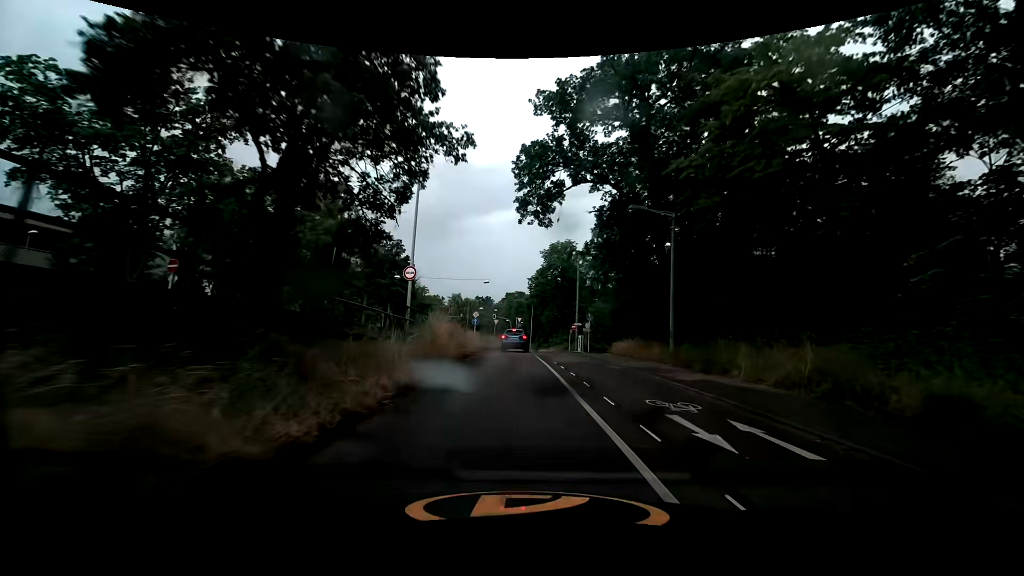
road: secondary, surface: asphalt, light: Day
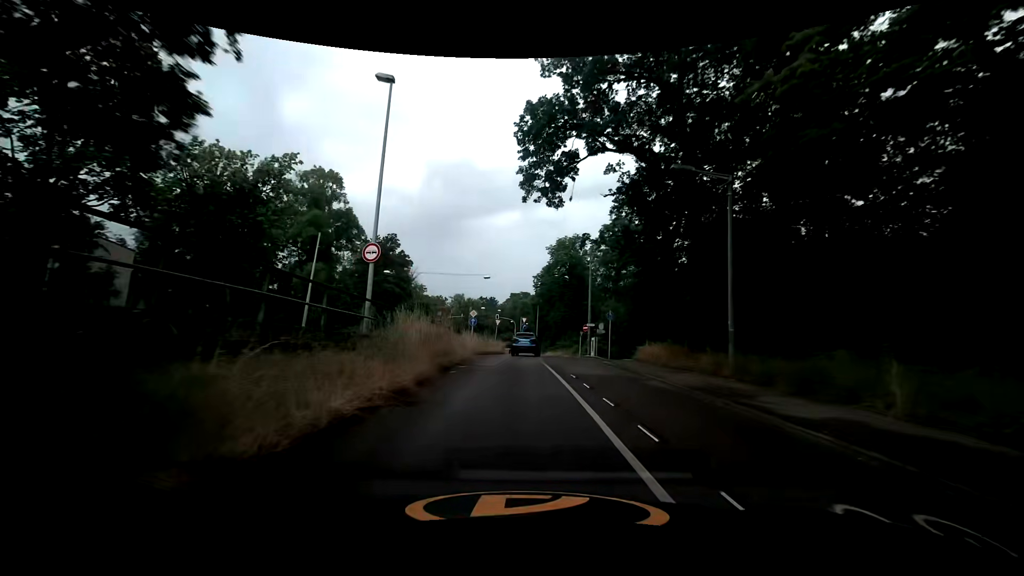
(0.0, +5.8) m; 0°
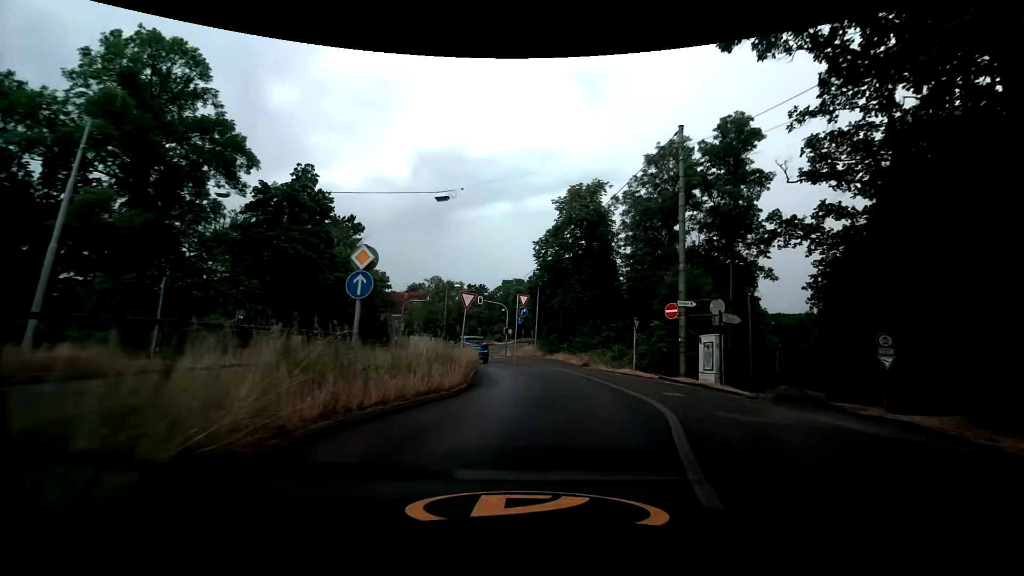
(-0.7, +25.8) m; +1°
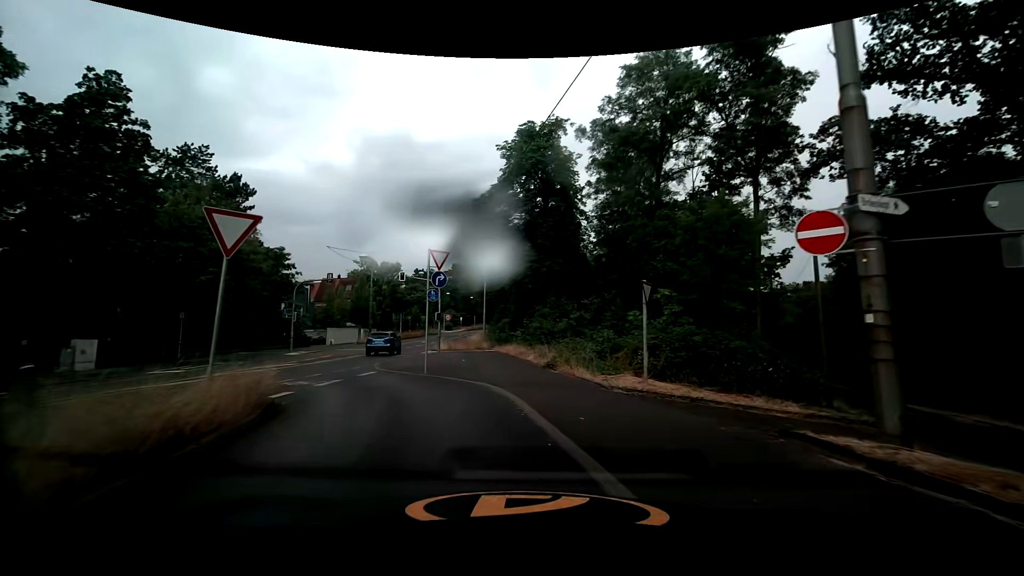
(+1.1, +13.2) m; +4°
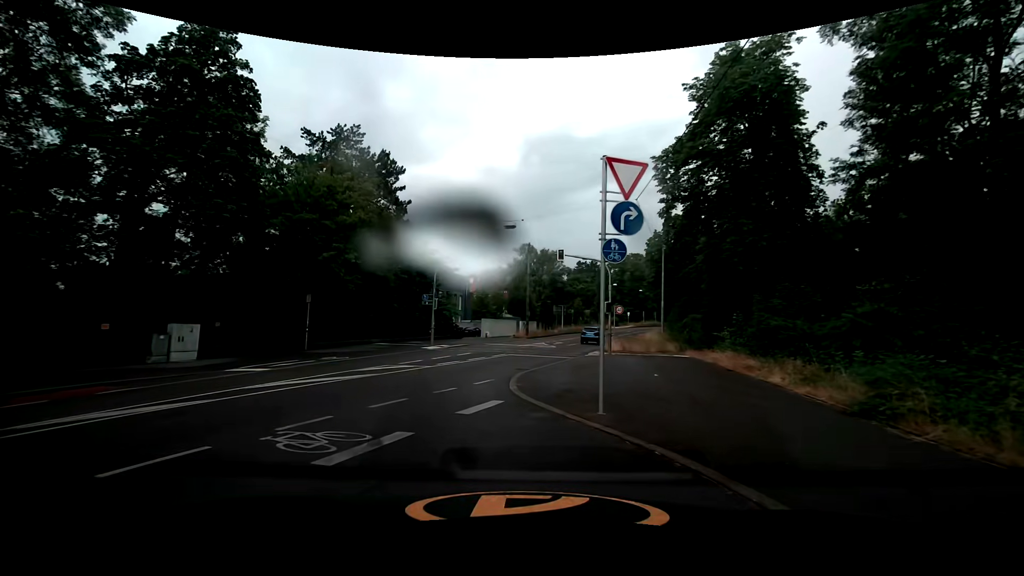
(-1.2, +8.6) m; -19°
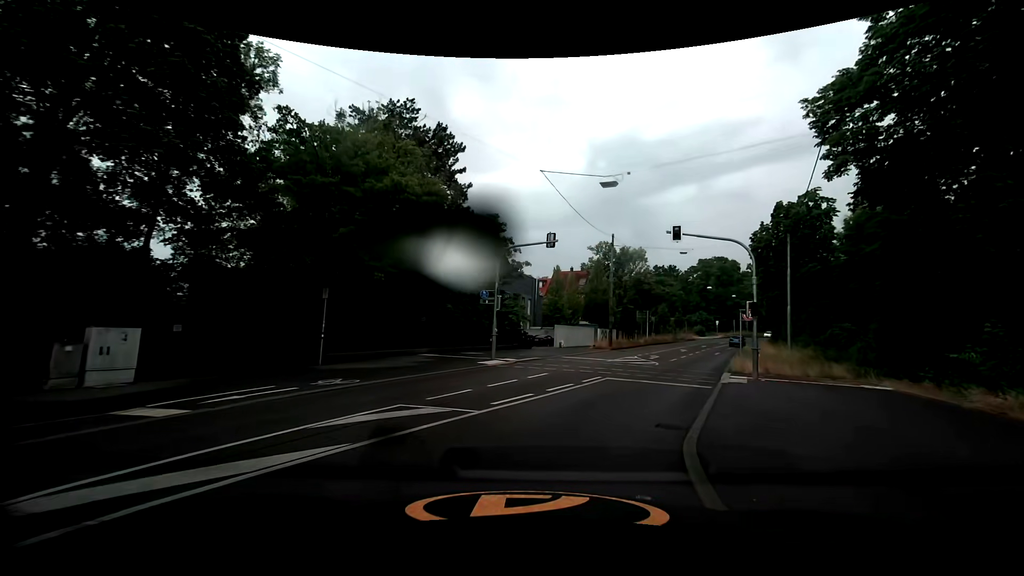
(-0.9, +8.7) m; -6°
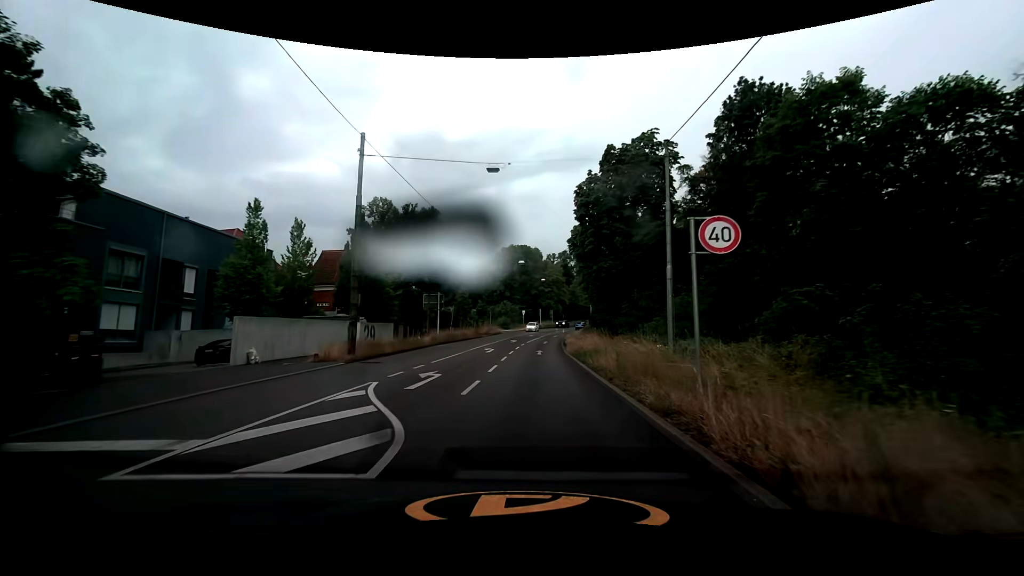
(+5.6, +22.2) m; +22°
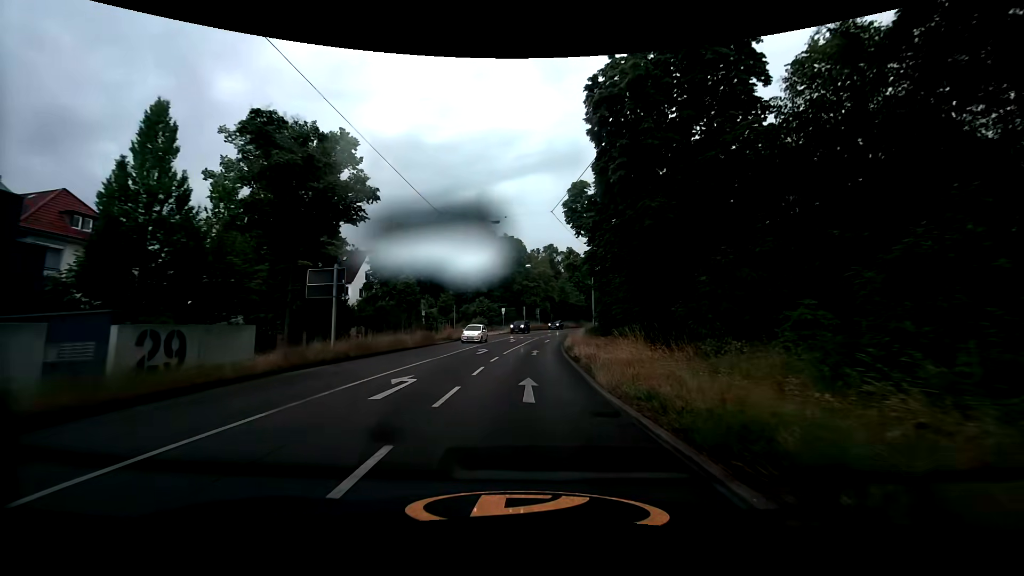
(+0.2, +20.0) m; +2°
(0, +10) (0, +20) (+1, +30) (+1, +40) (+2, +50) (+4, +60) (+6, +70) (+8, +79) (+11, +89) (+14, +99) m
